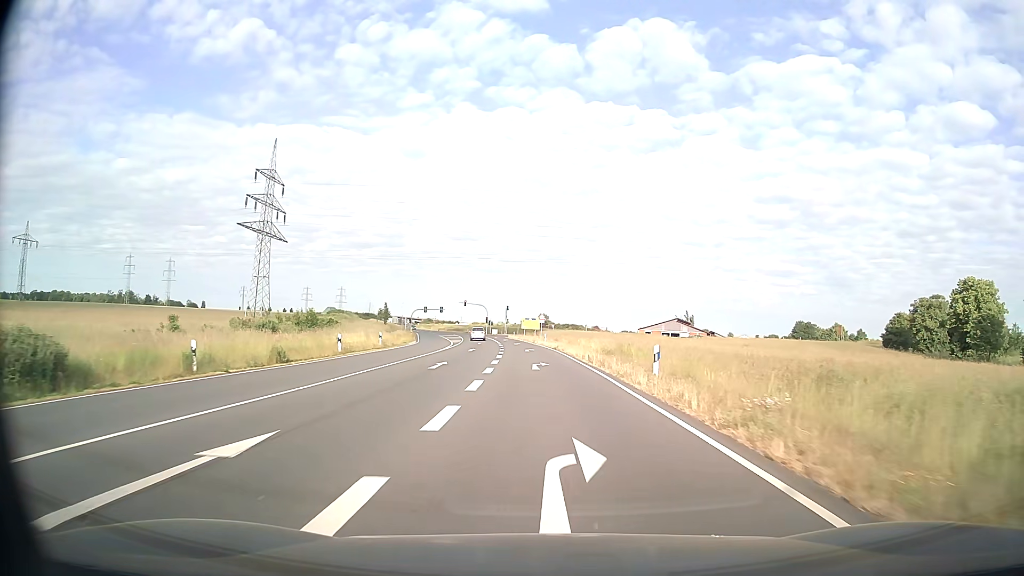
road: primary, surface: asphalt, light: Day
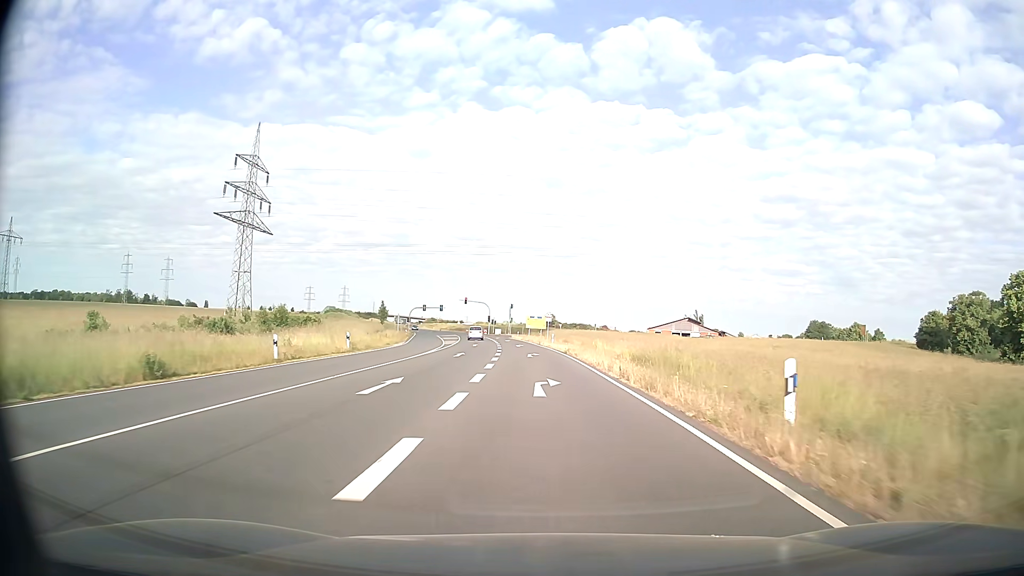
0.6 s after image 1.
(0.0, +9.9) m; -1°
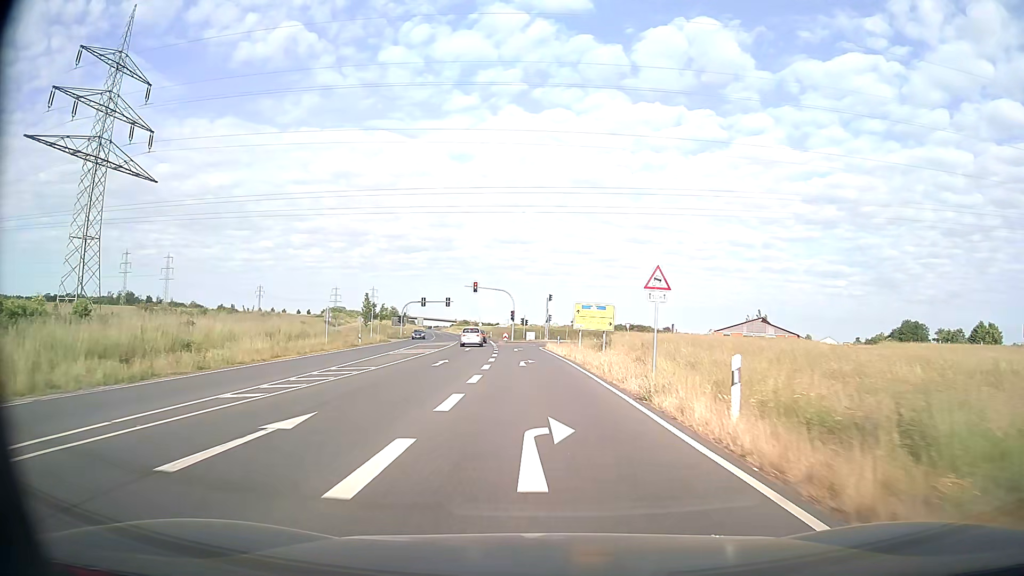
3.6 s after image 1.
(-1.4, +48.0) m; -4°
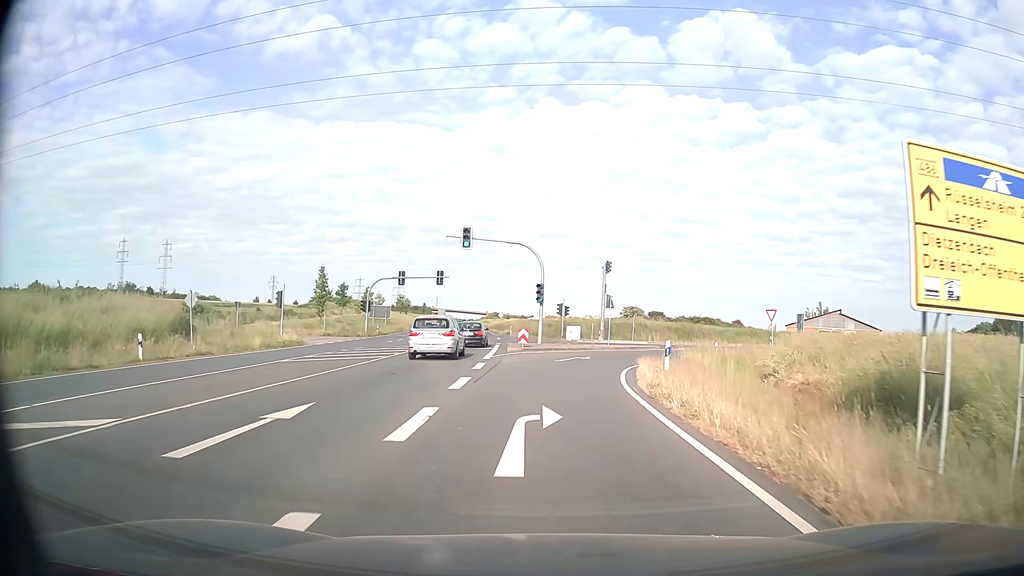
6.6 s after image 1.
(-1.2, +39.1) m; -3°
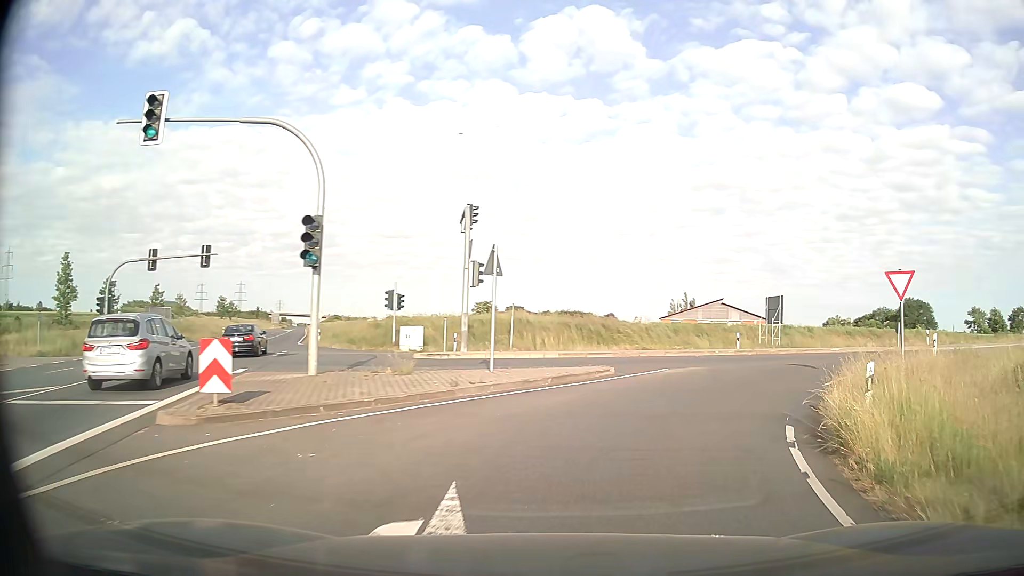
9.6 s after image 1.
(+1.3, +24.7) m; +13°
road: secondary_link
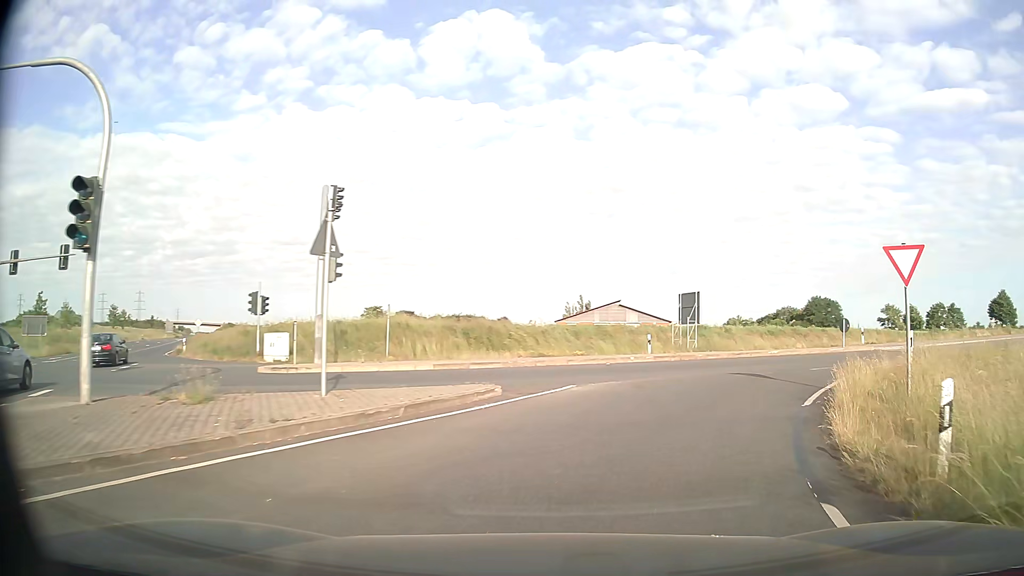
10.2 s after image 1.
(+0.4, +5.0) m; +9°
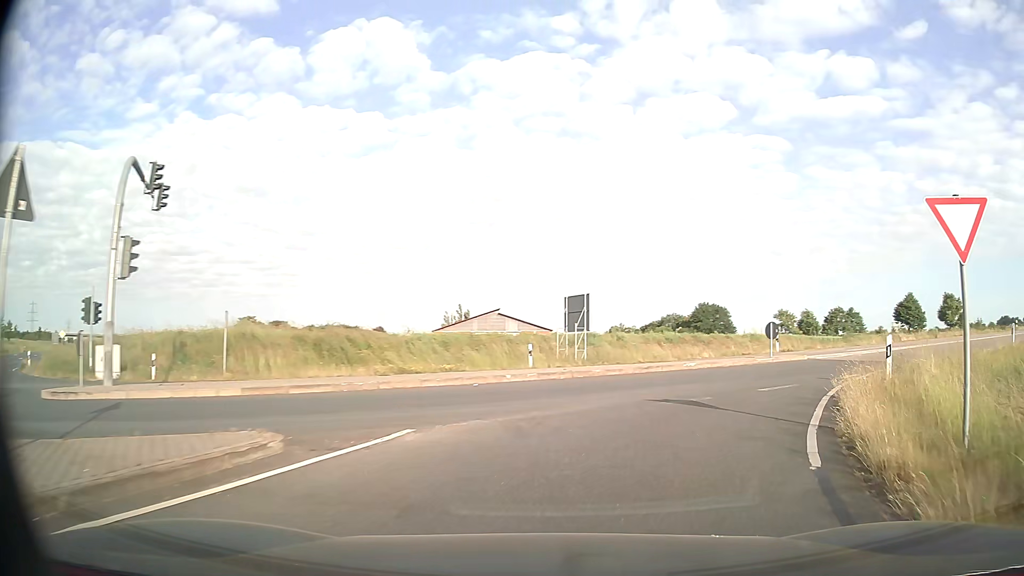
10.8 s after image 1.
(+0.4, +5.2) m; +10°
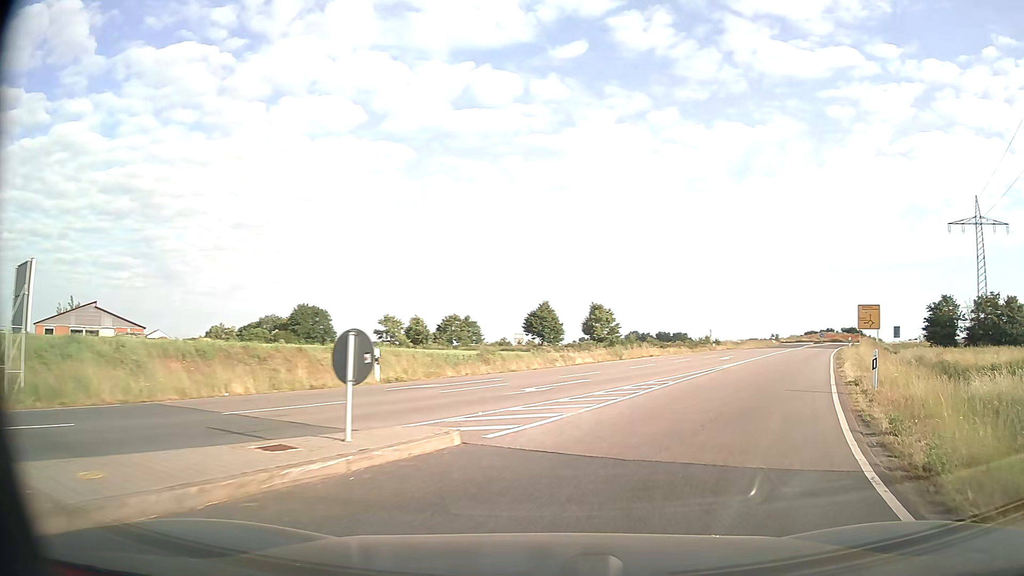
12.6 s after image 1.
(+4.6, +15.7) m; +33°
(+2, +10) (+5, +19) (+10, +28) (+14, +37) (+19, +46) (+23, +55) (+28, +64) (+33, +72) (+38, +81) (+44, +89) m
